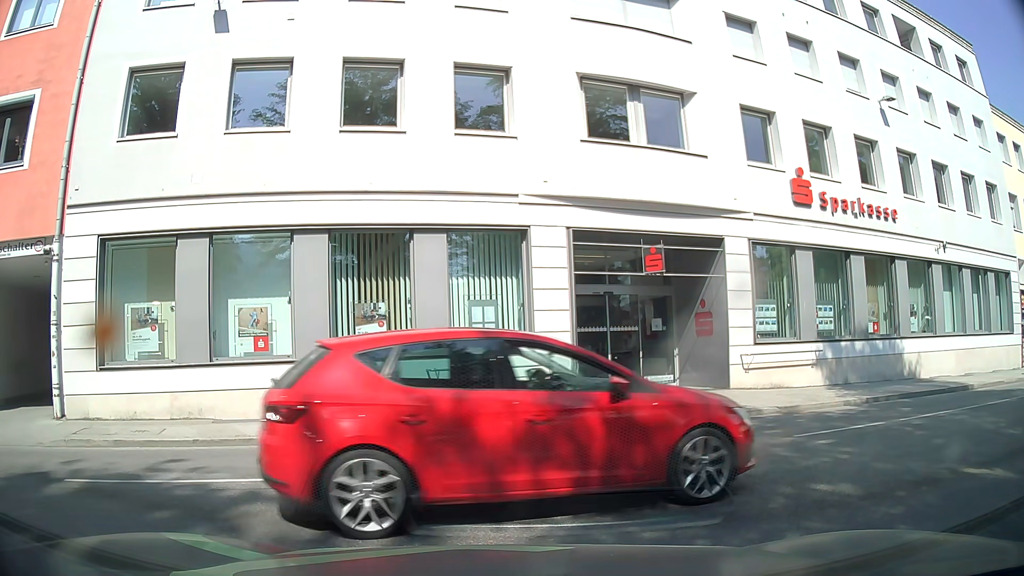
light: Day
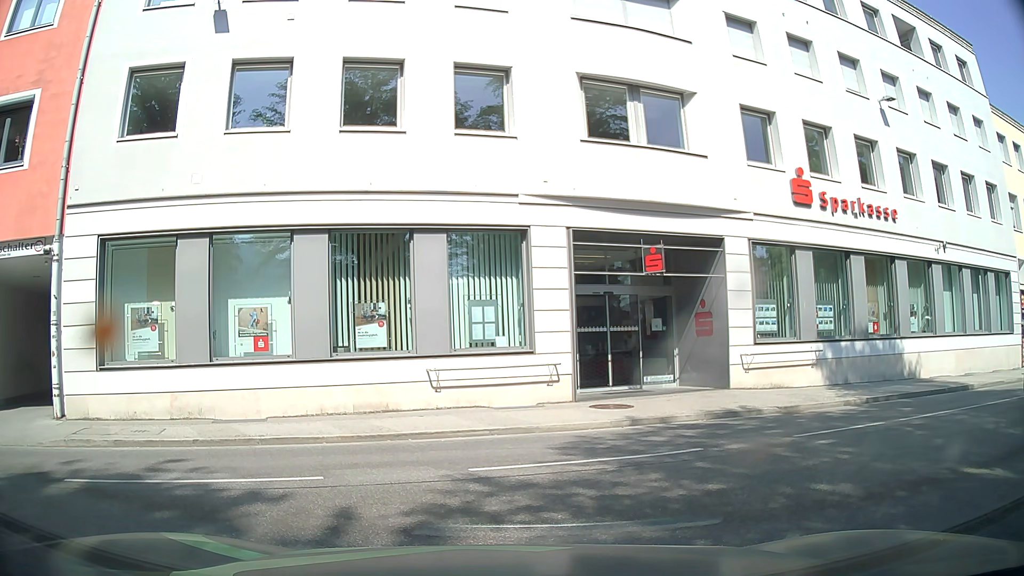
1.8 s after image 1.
(0.0, 0.0) m; 0°
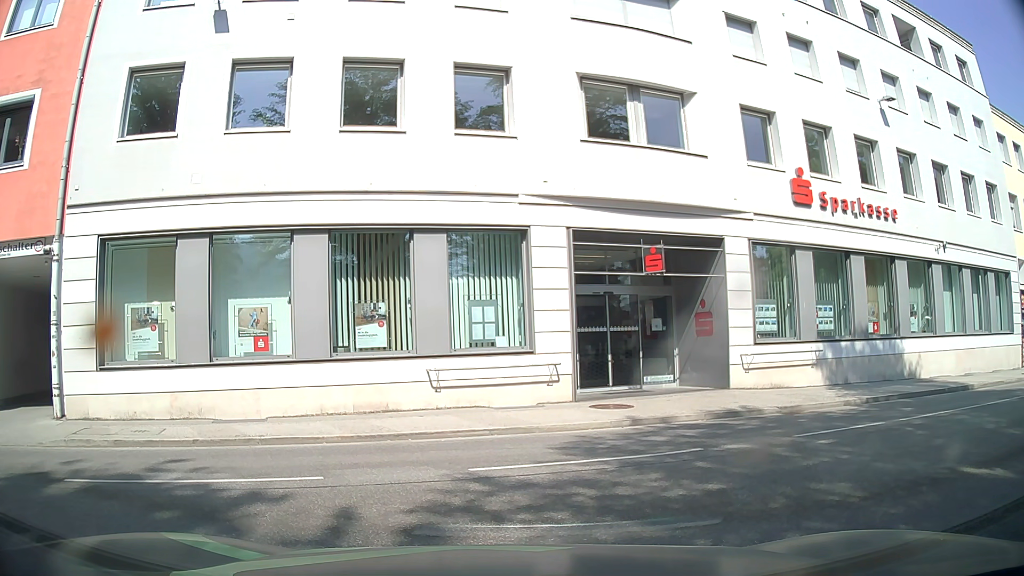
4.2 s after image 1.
(0.0, 0.0) m; 0°
